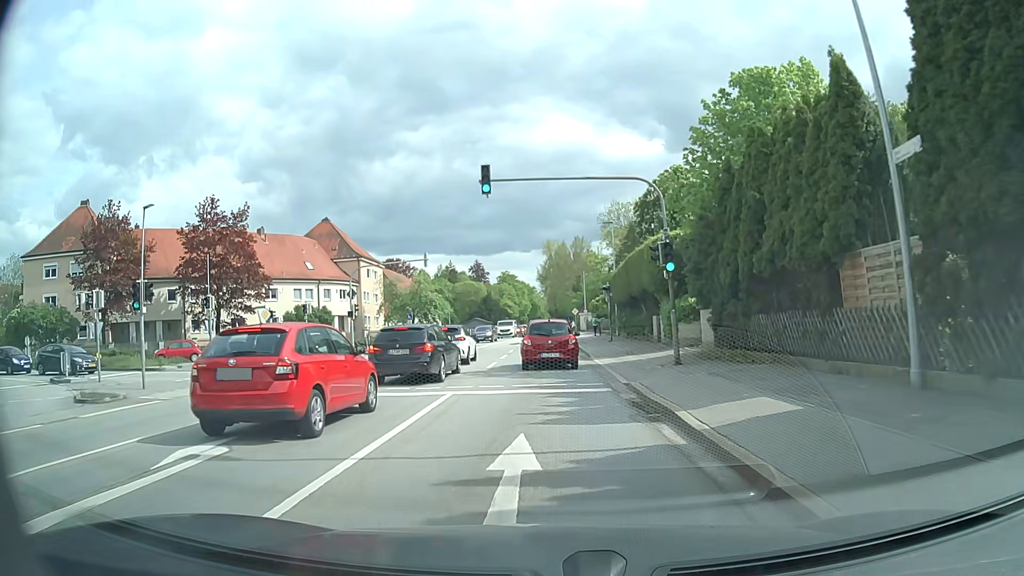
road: secondary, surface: asphalt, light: Day
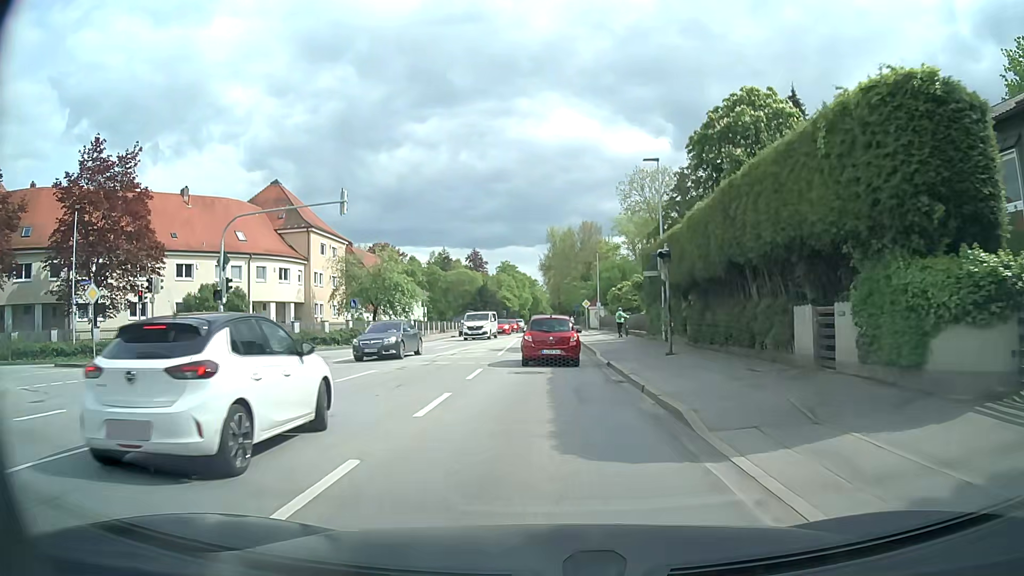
(-0.1, +18.8) m; 0°
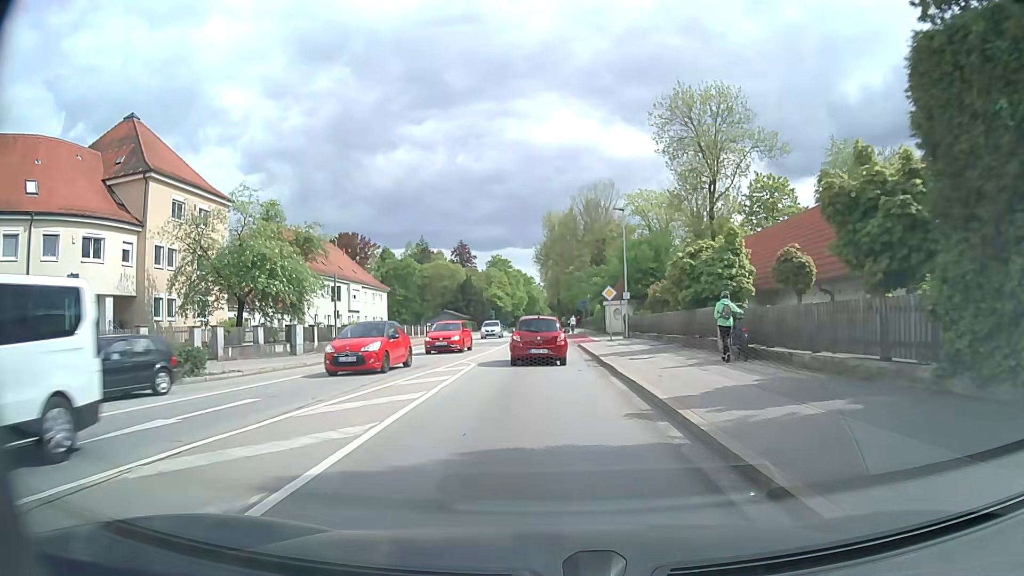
(0.0, +27.0) m; 0°
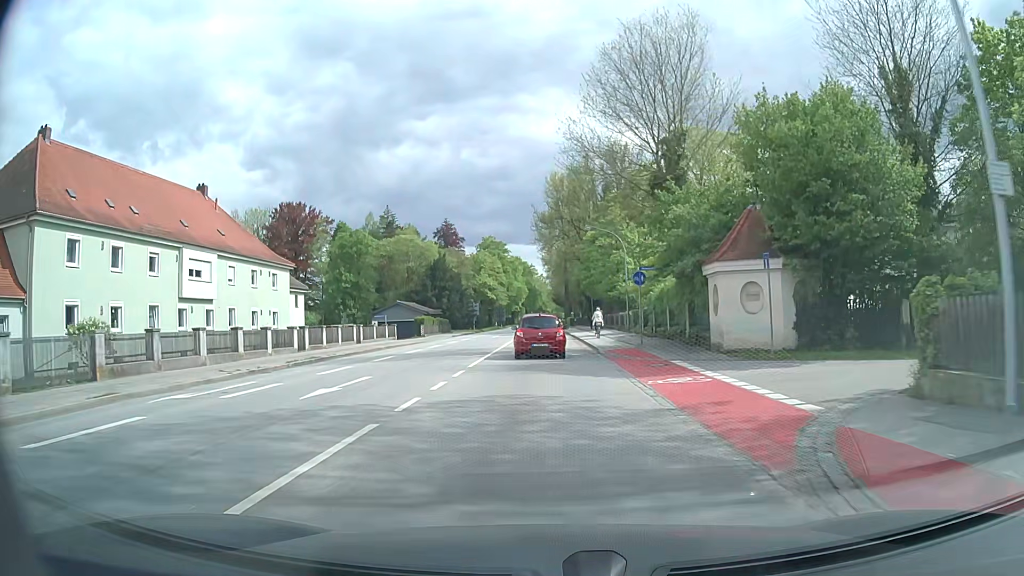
(-0.1, +36.0) m; 0°
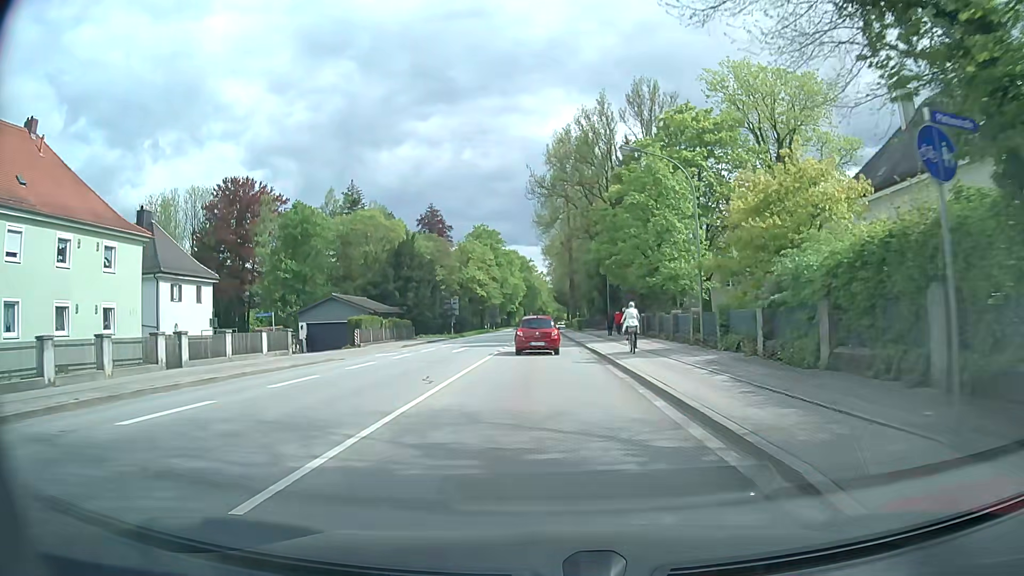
(0.0, +22.0) m; 0°
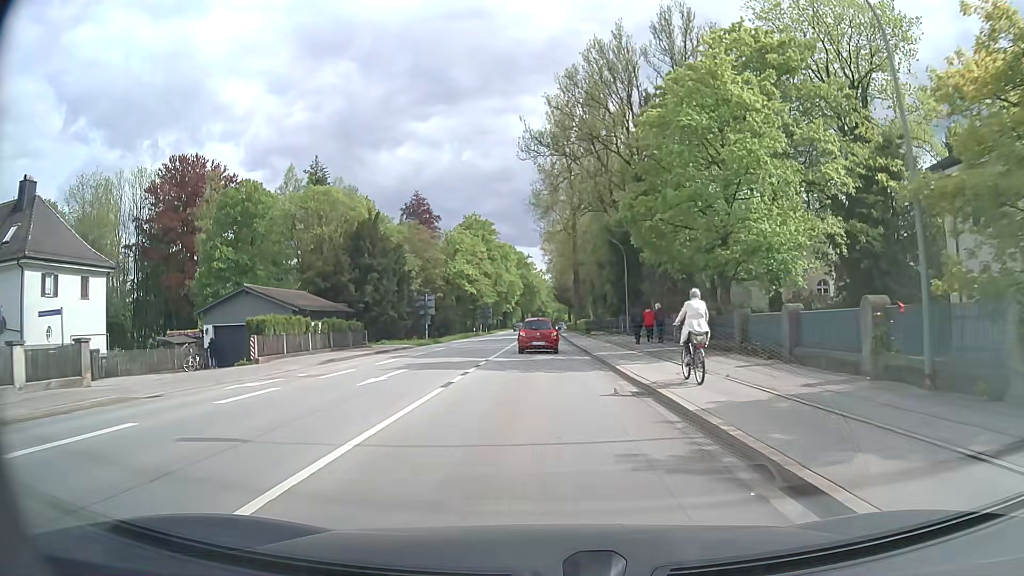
(0.0, +15.0) m; 0°
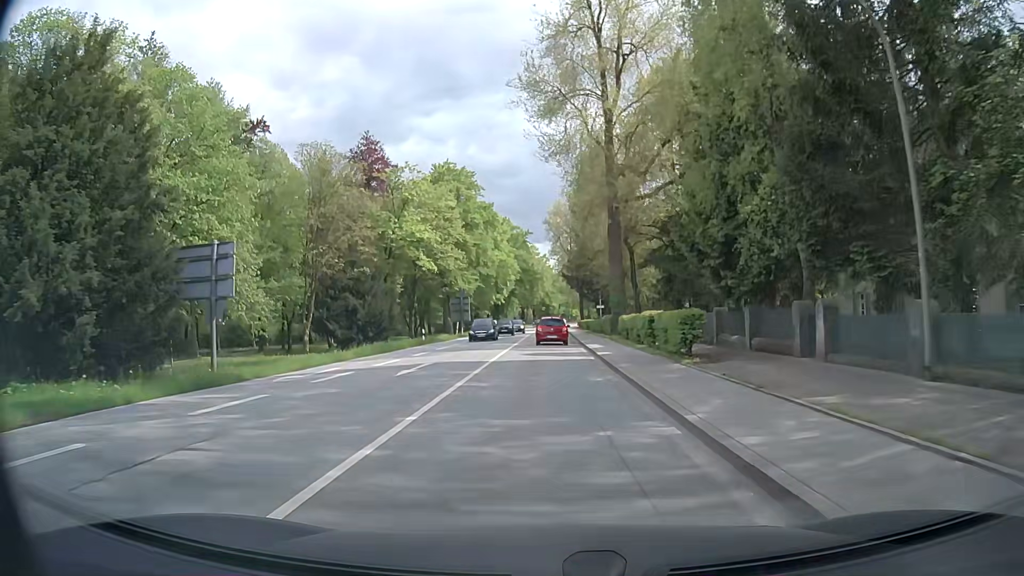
(-0.4, +38.2) m; -1°
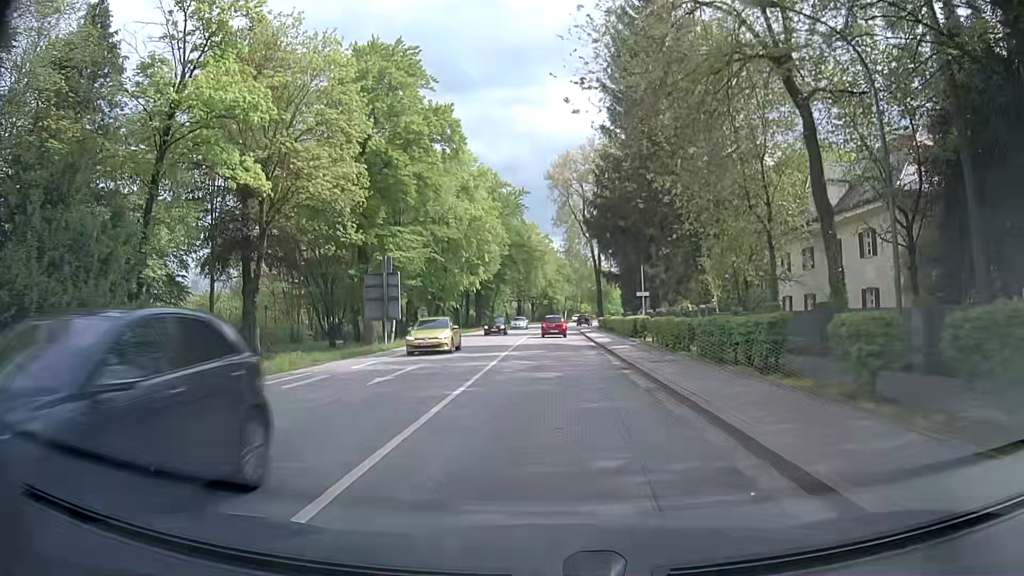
(-0.2, +37.6) m; 0°
(0, +10) (0, +20) (0, +30) (0, +40) (+1, +50) (+1, +60) (+1, +70) (+2, +80) (+3, +90) (+5, +100) m
